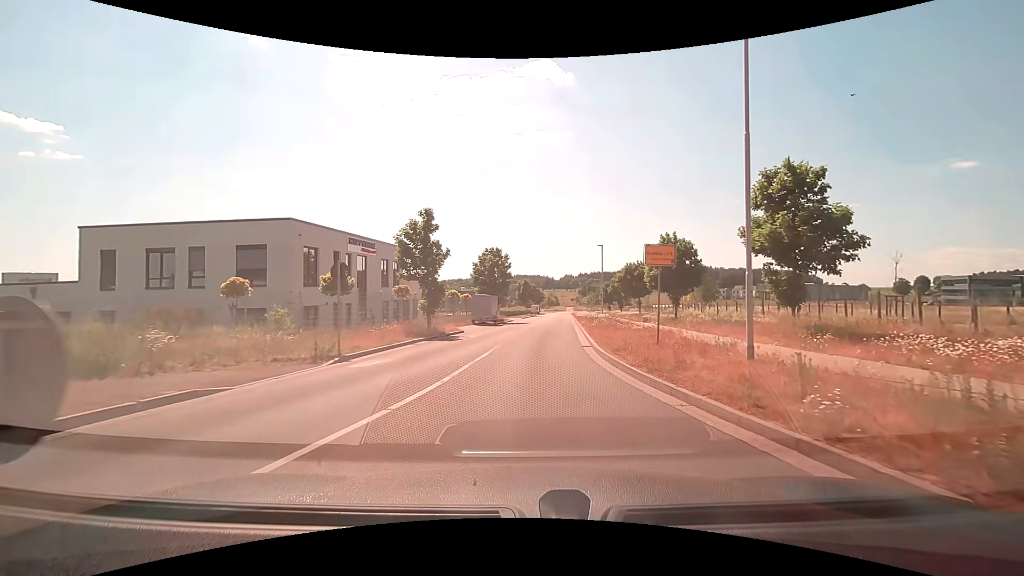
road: unclassified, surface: asphalt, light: Day
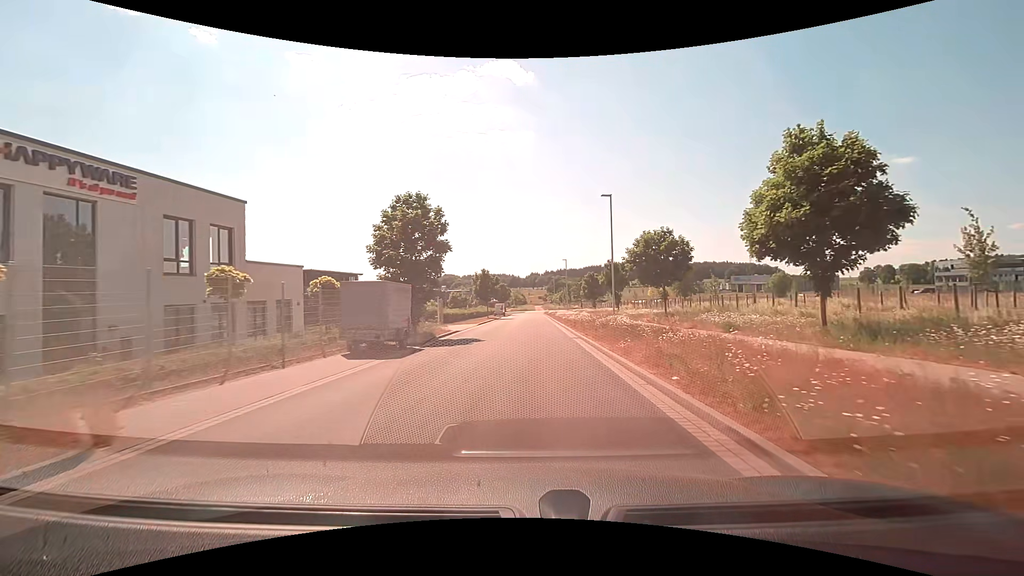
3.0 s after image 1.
(+0.6, +23.3) m; +4°
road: residential
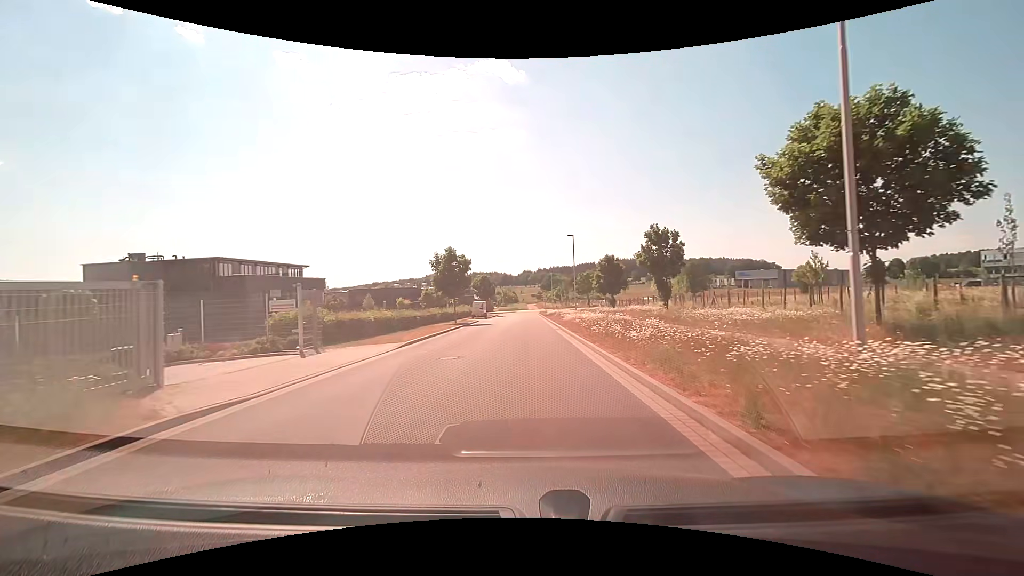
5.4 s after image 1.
(+0.4, +22.8) m; +1°
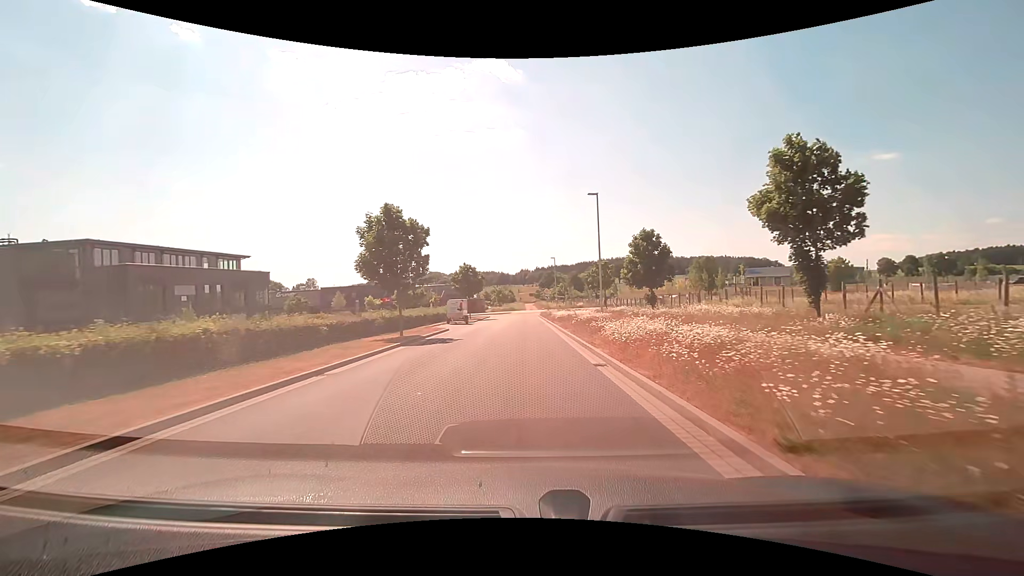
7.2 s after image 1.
(+0.1, +17.7) m; 0°
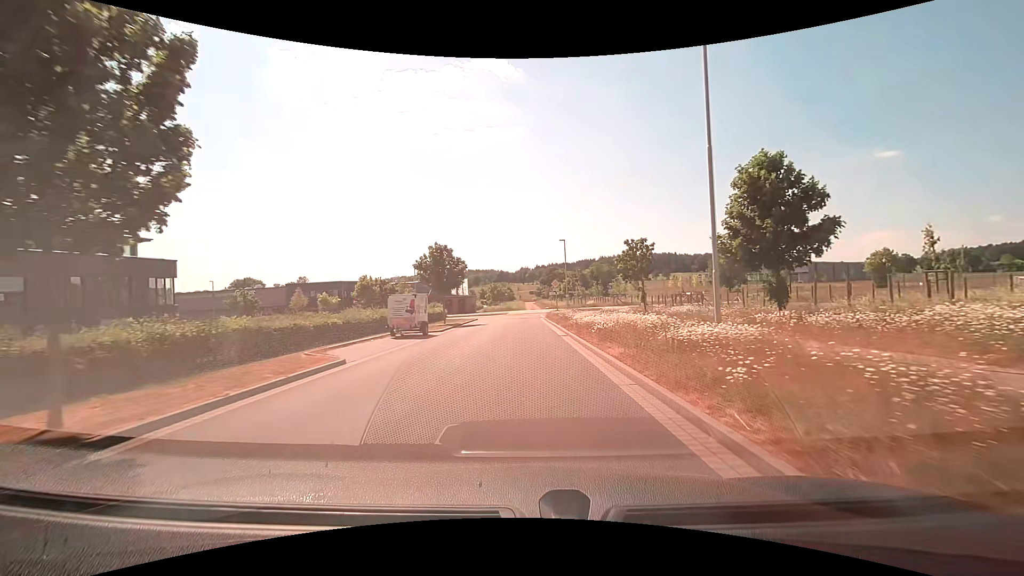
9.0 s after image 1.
(0.0, +18.1) m; 0°
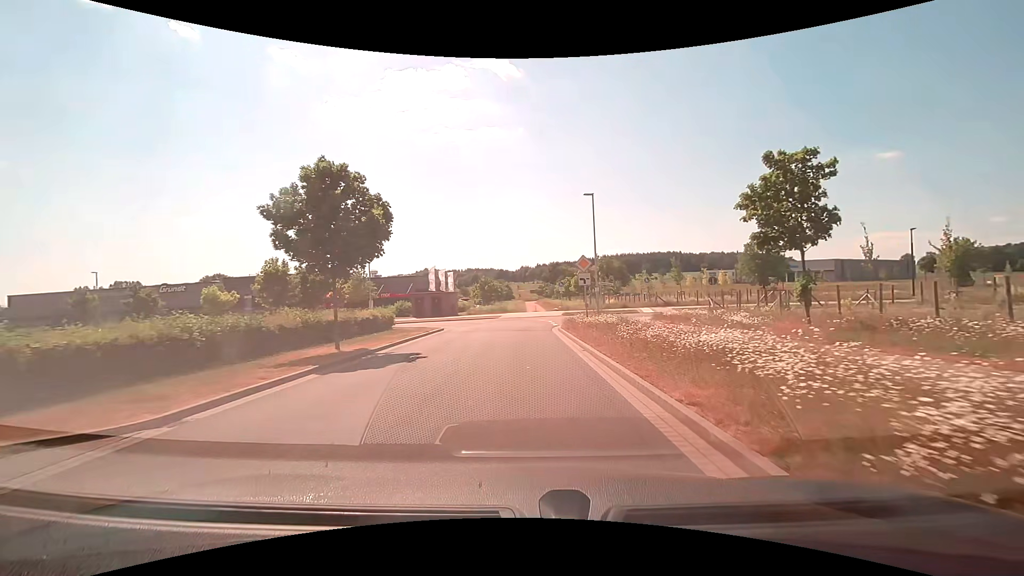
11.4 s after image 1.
(0.0, +21.8) m; 0°
